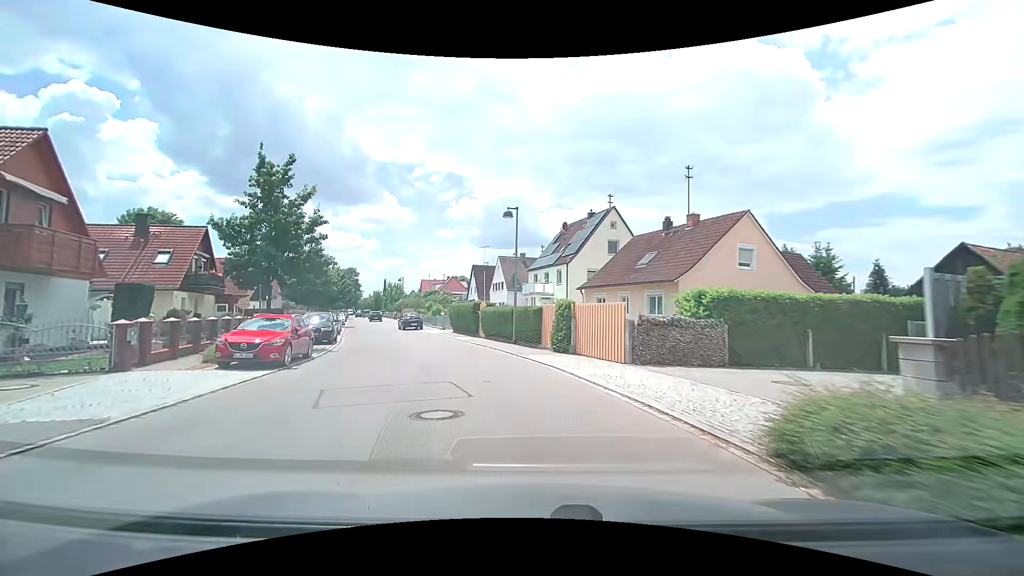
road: tertiary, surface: asphalt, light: Day
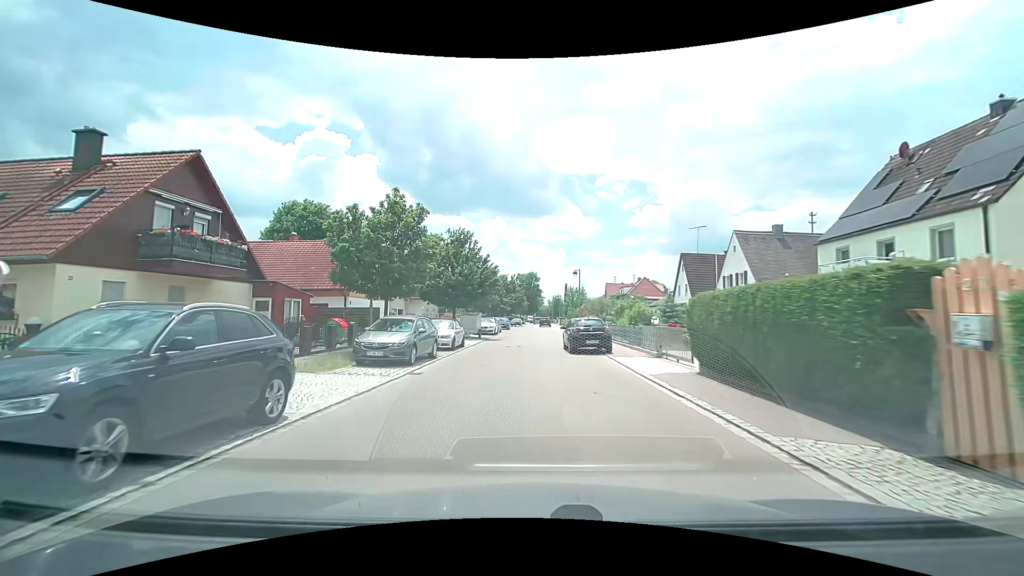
(-4.4, +22.1) m; -20°
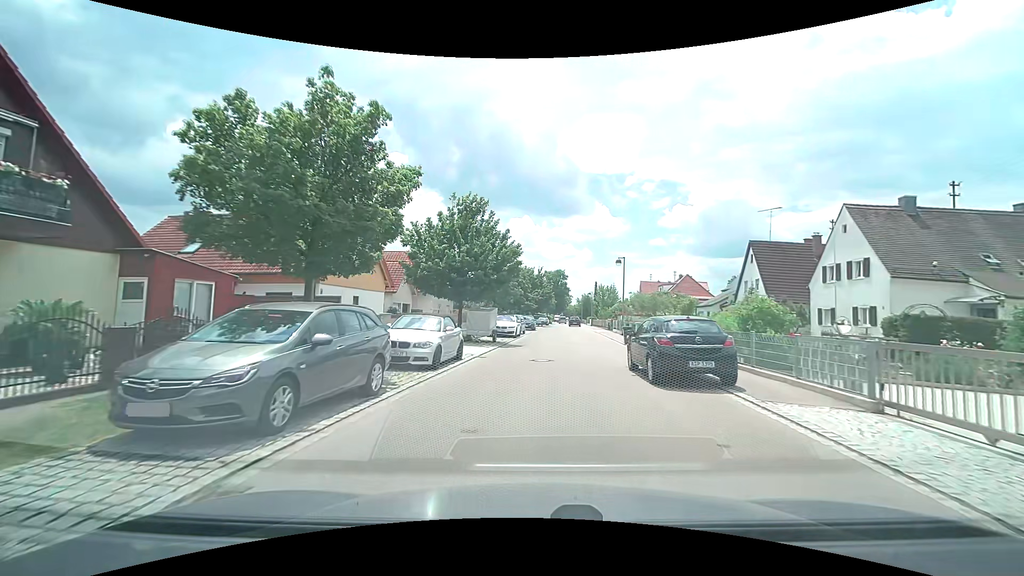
(-0.4, +9.6) m; -3°
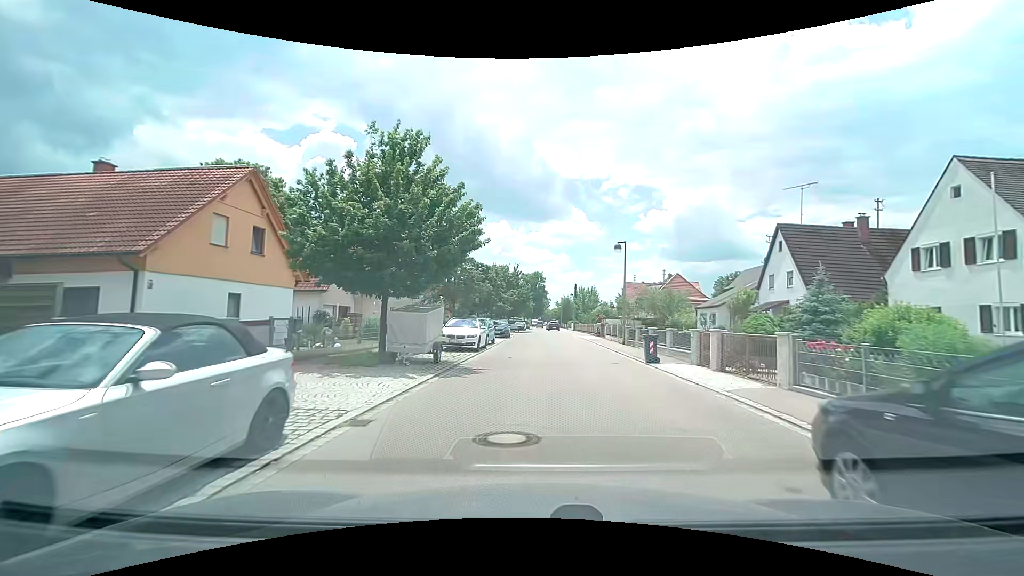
(+0.2, +10.0) m; +2°
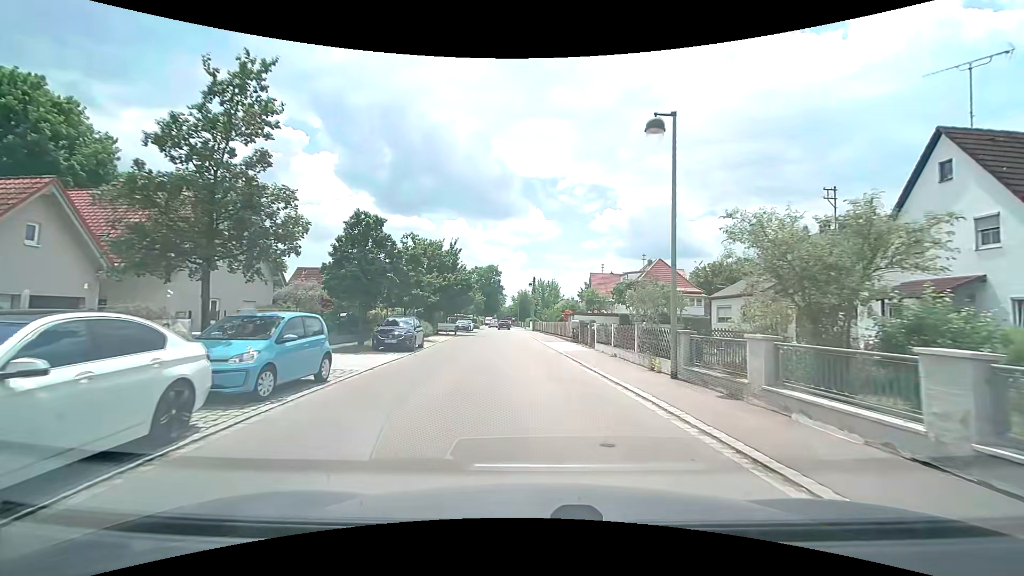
(+1.2, +18.7) m; +5°
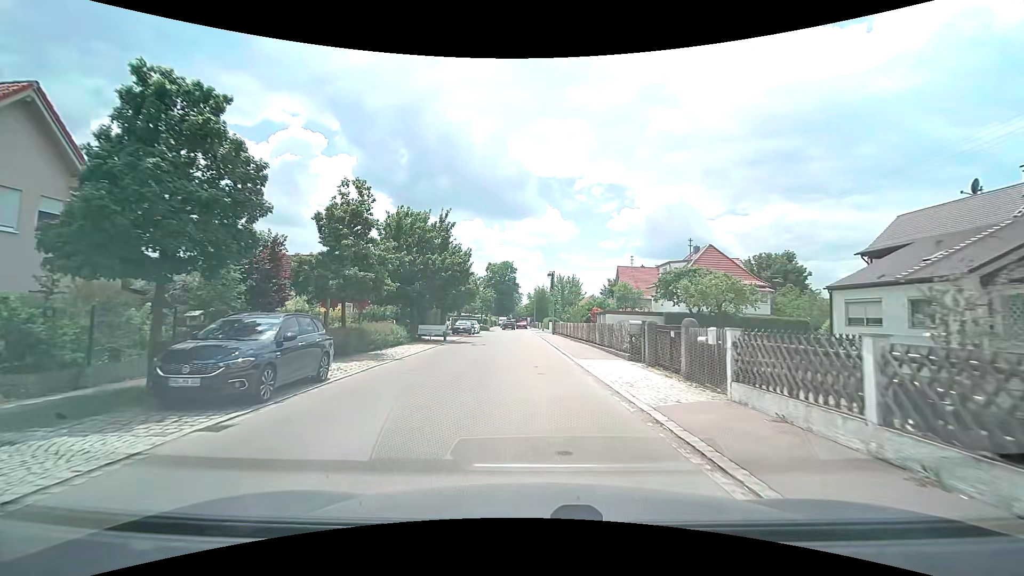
(-0.2, +13.1) m; -2°
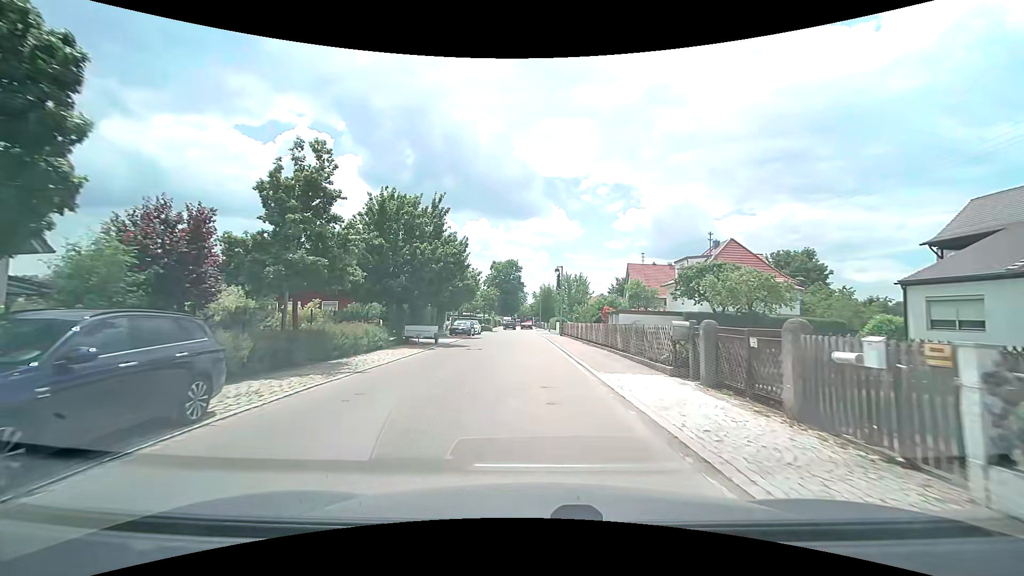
(0.0, +4.5) m; 0°
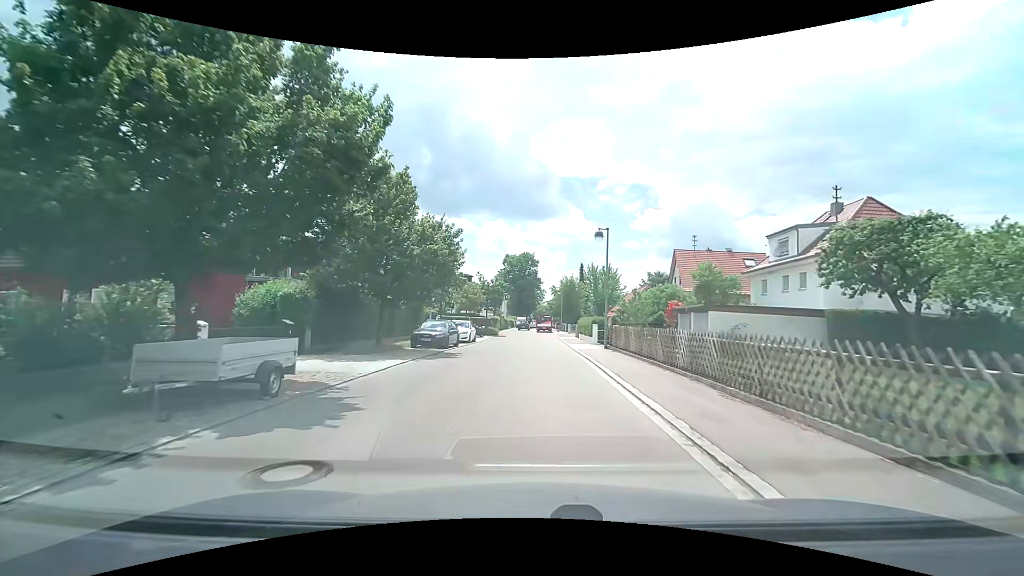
(-0.4, +18.6) m; -2°
